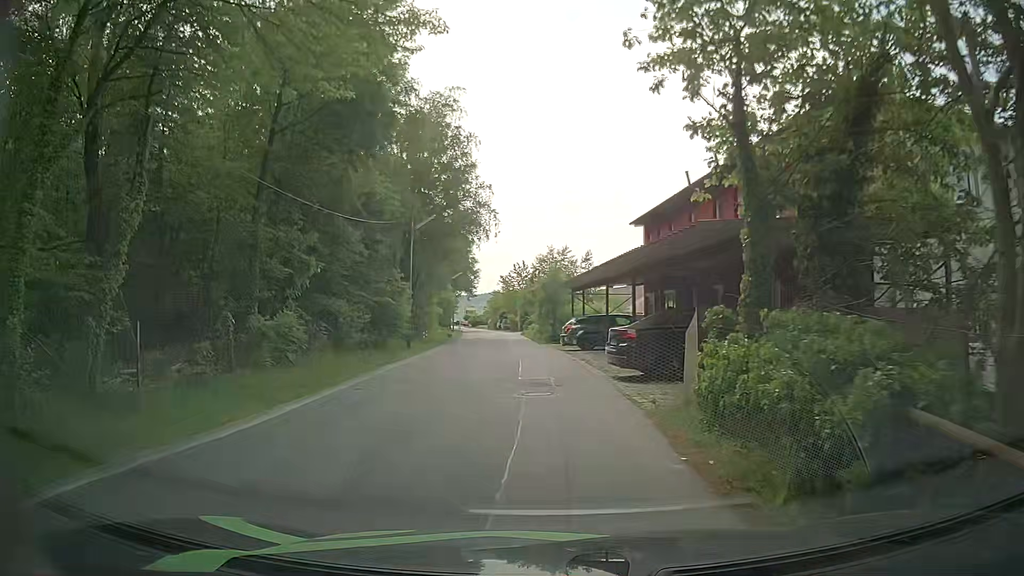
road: unclassified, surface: asphalt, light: Day
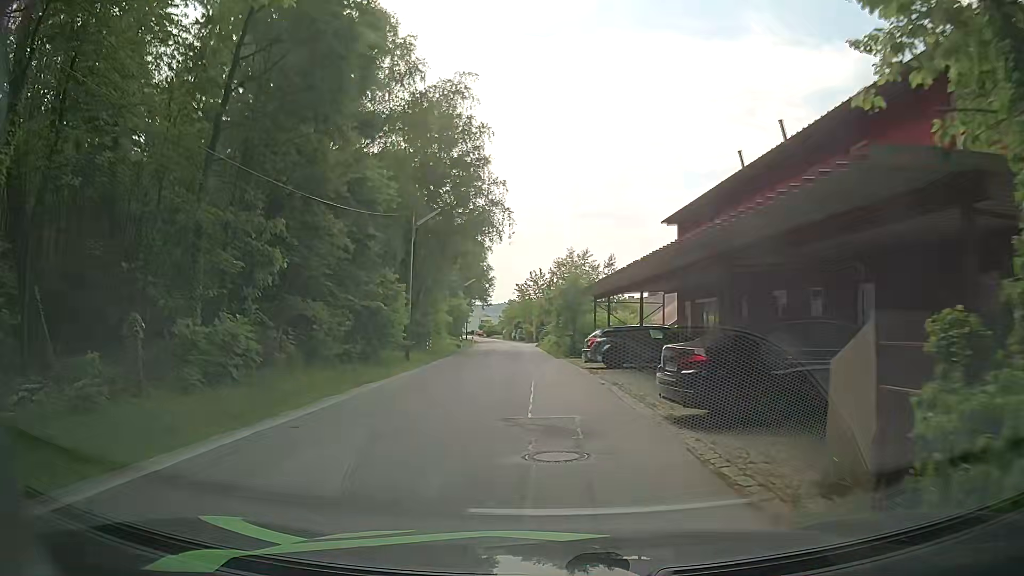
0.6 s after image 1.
(0.0, +4.8) m; -1°
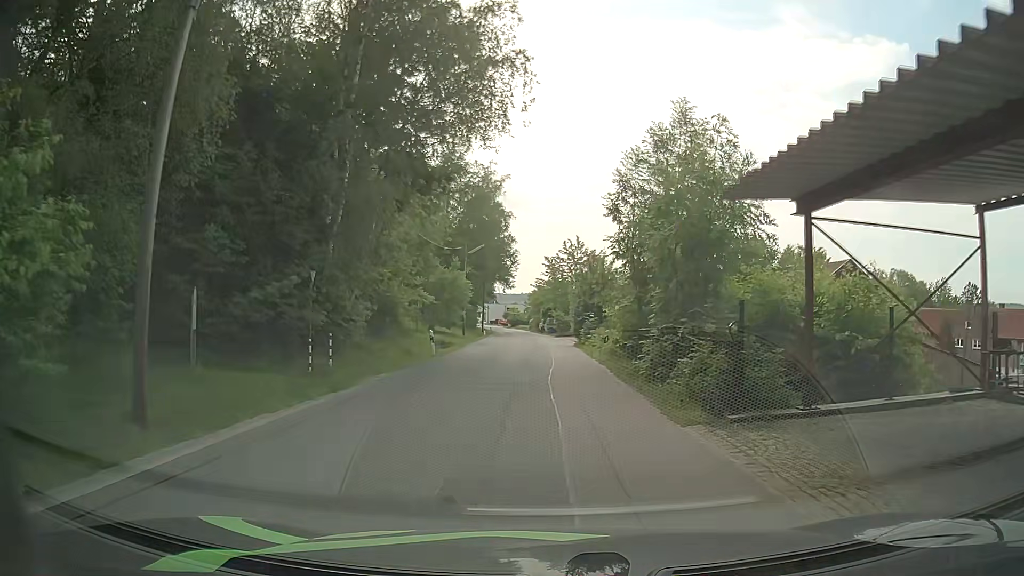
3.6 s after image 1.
(-0.7, +24.9) m; -2°
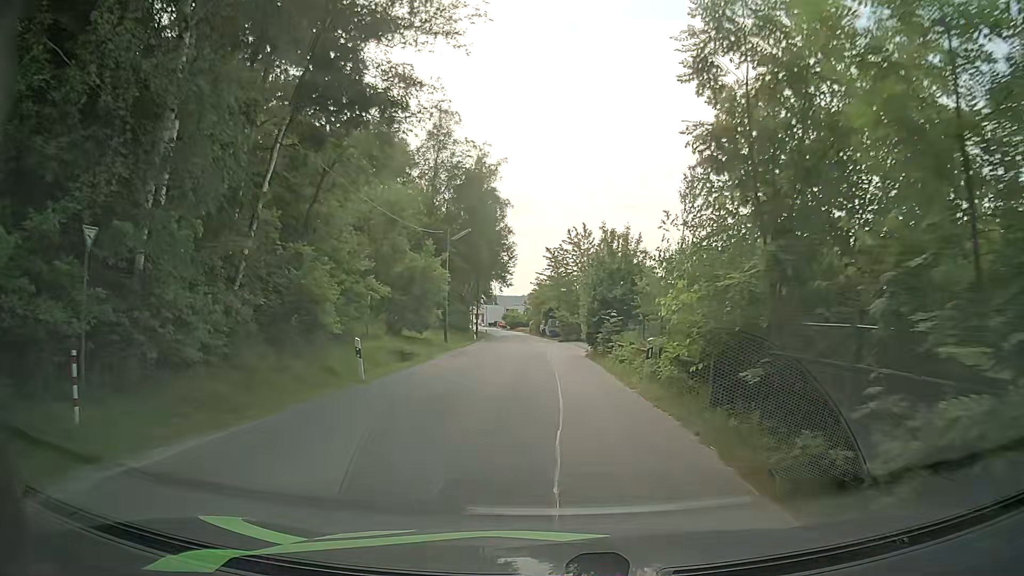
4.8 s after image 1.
(-0.1, +10.5) m; -1°
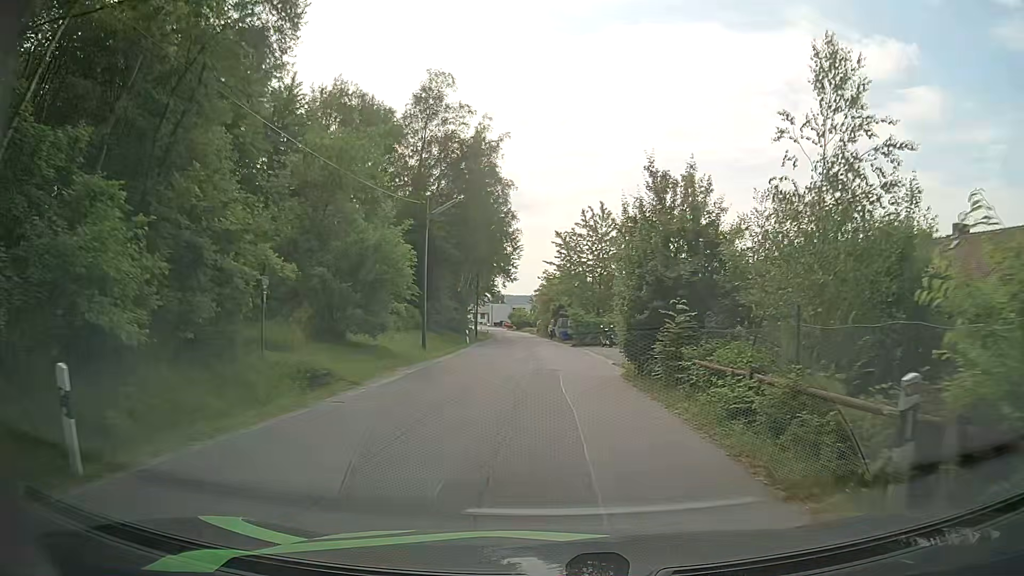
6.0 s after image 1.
(-0.1, +10.8) m; 0°
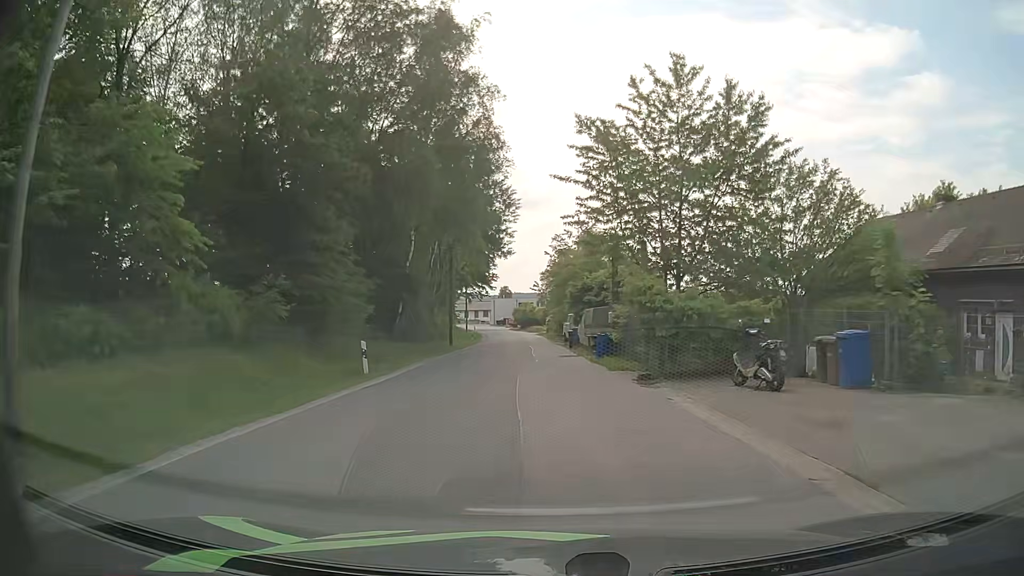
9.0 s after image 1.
(-0.2, +28.0) m; -1°
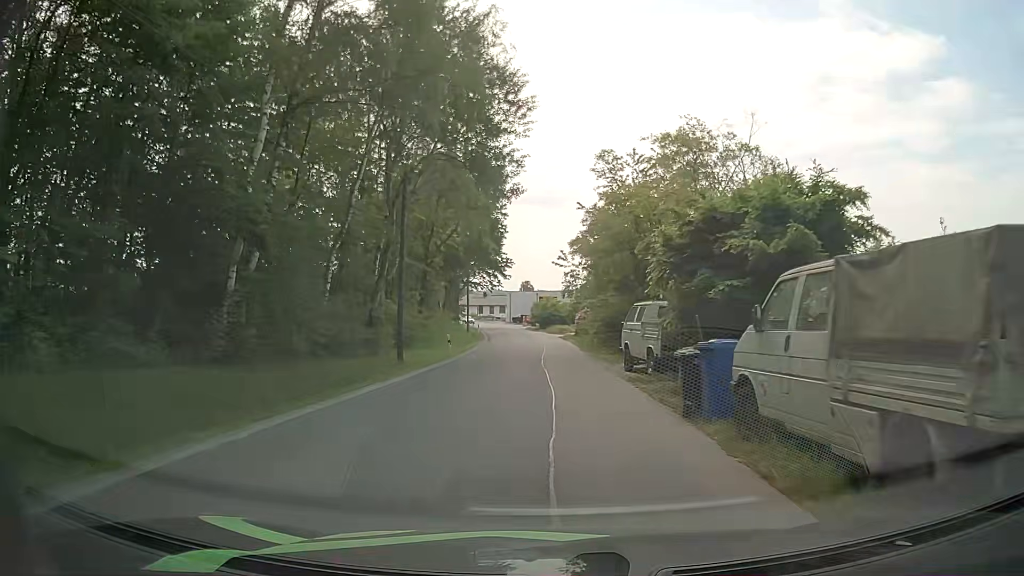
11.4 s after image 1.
(-0.6, +23.6) m; -2°
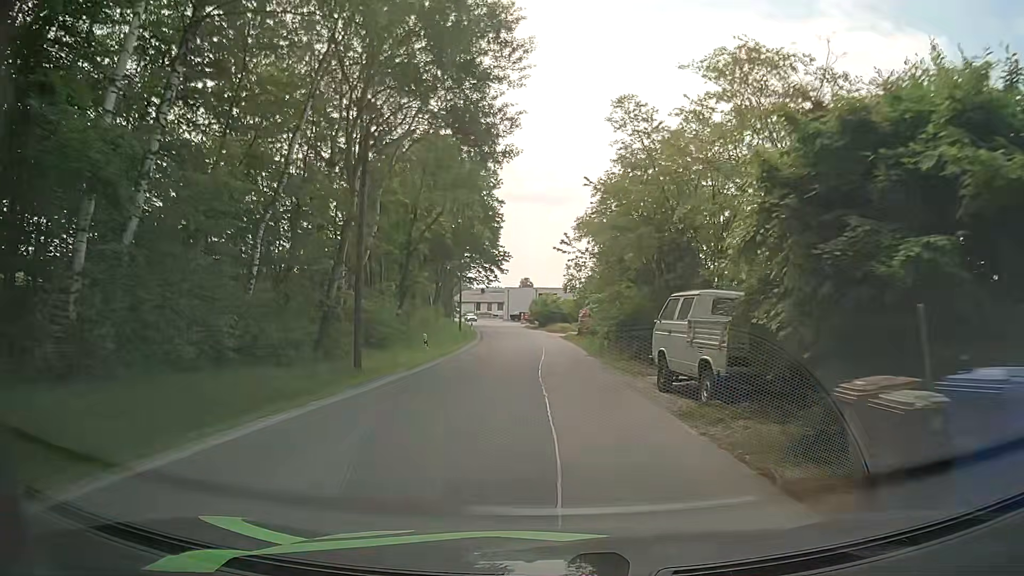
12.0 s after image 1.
(0.0, +6.0) m; 0°
(0, +10) (0, +20) (0, +30) (0, +40) (-1, +50) (-2, +60) (-3, +70) (-4, +80) (-6, +90) (-7, +100) m
